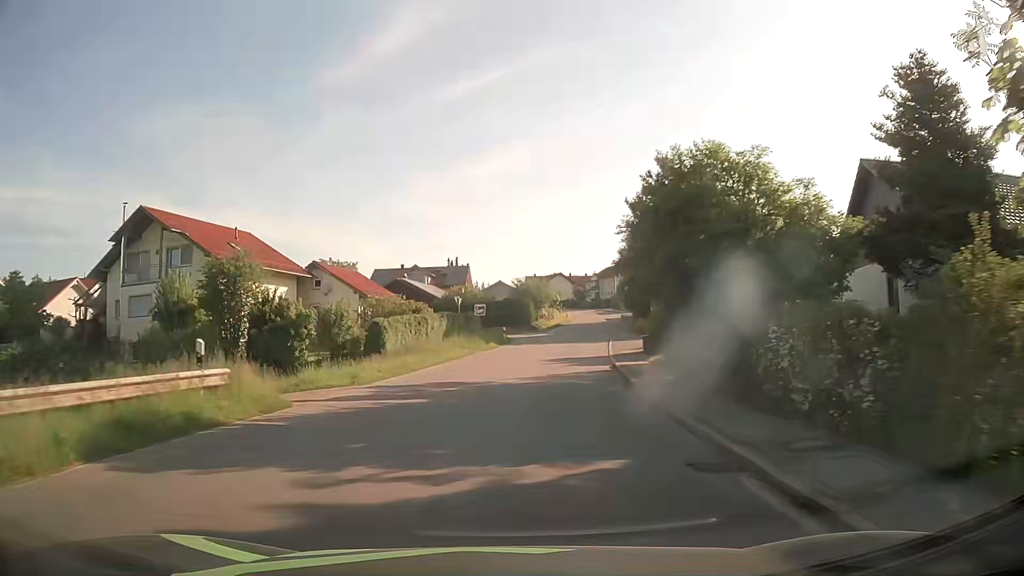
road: tertiary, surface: asphalt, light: Day
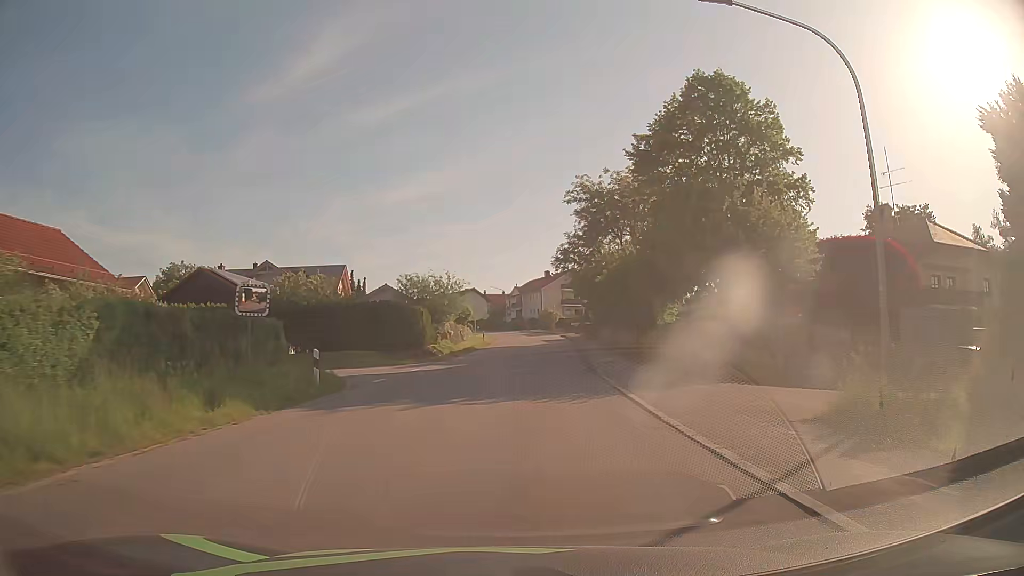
(+2.2, +30.8) m; +8°
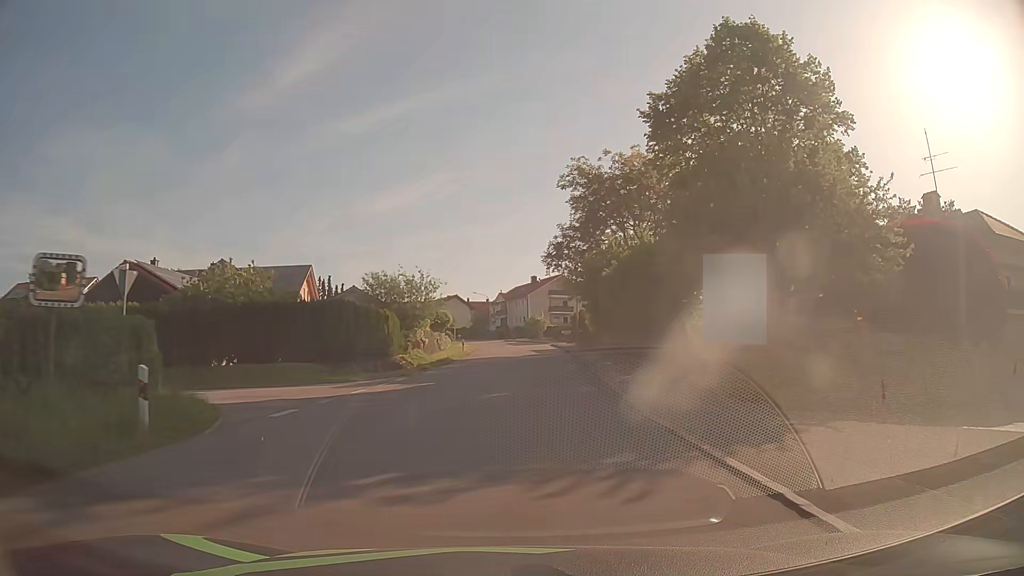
(+0.1, +7.8) m; +1°
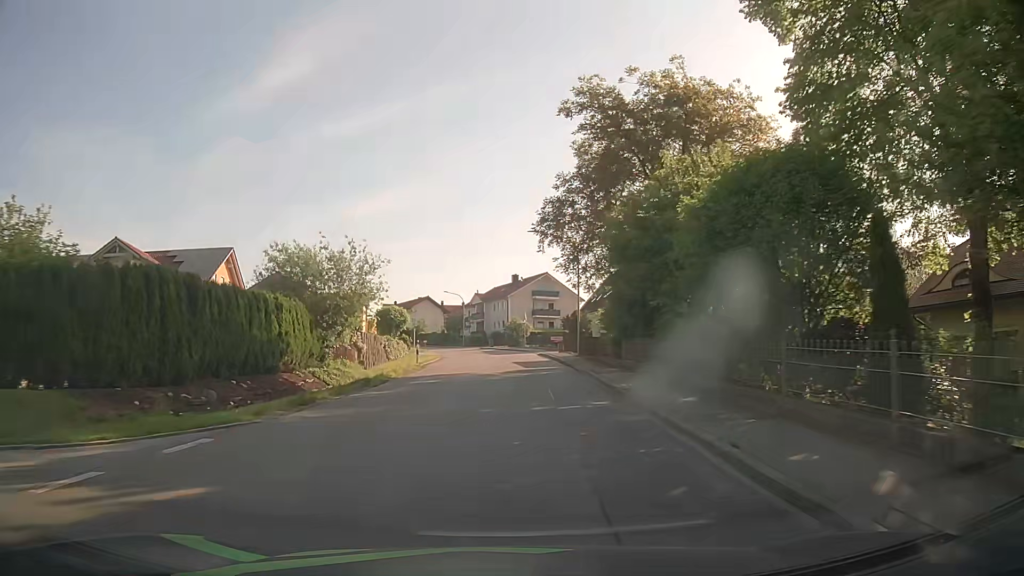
(+0.3, +15.3) m; +2°
(0, +10) (0, +20) (0, +30) (0, +40) (0, +50) (-1, +60) (-3, +70) (-5, +80) (-8, +89) (-13, +98) m
